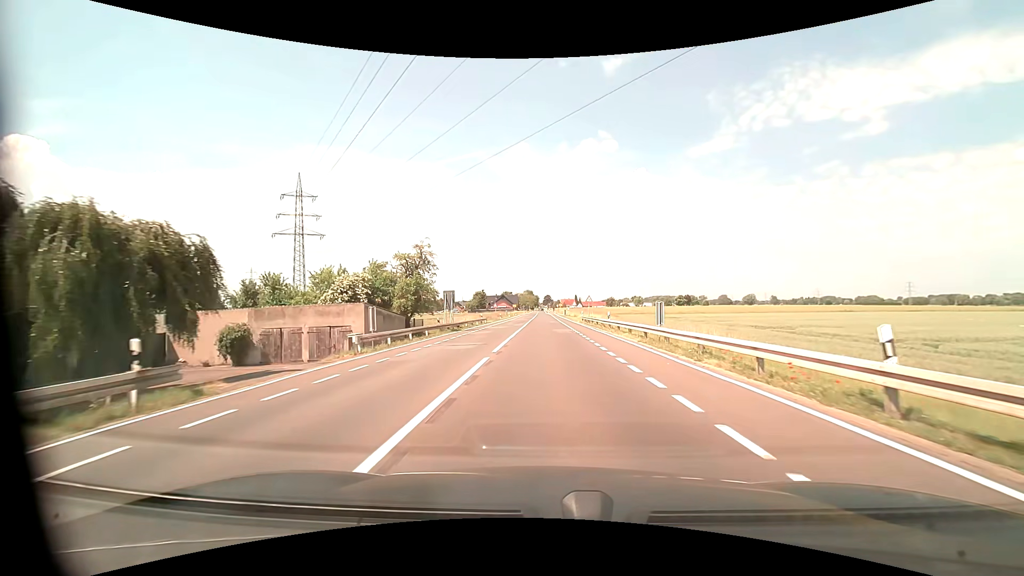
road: tertiary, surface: asphalt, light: Day
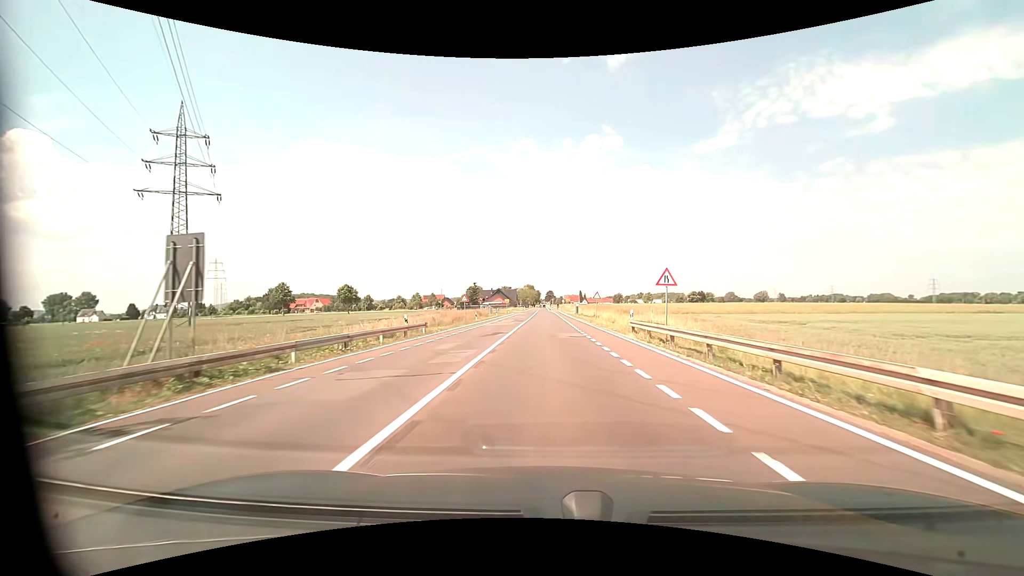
(-0.1, +33.2) m; 0°
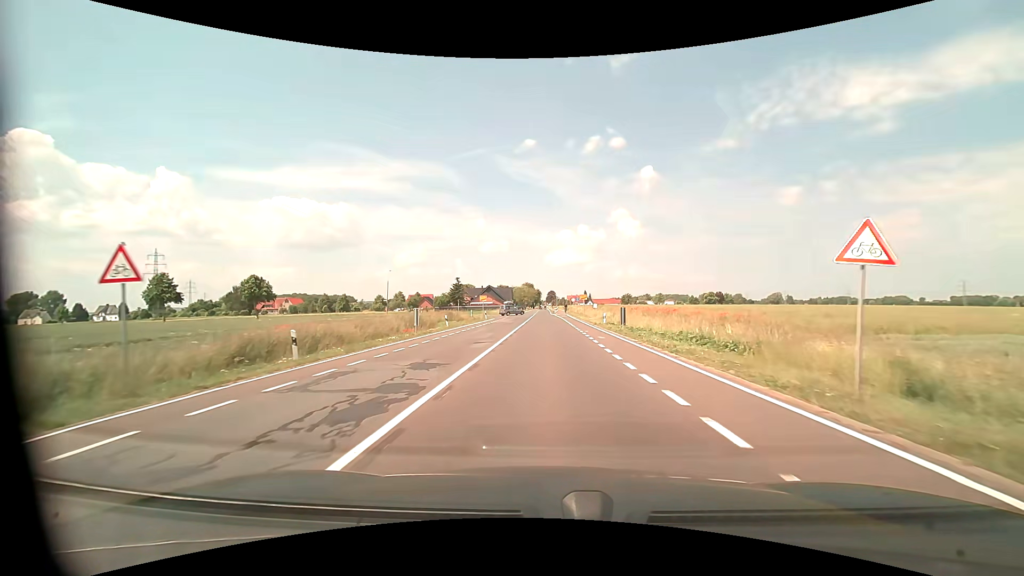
(0.0, +40.5) m; 0°
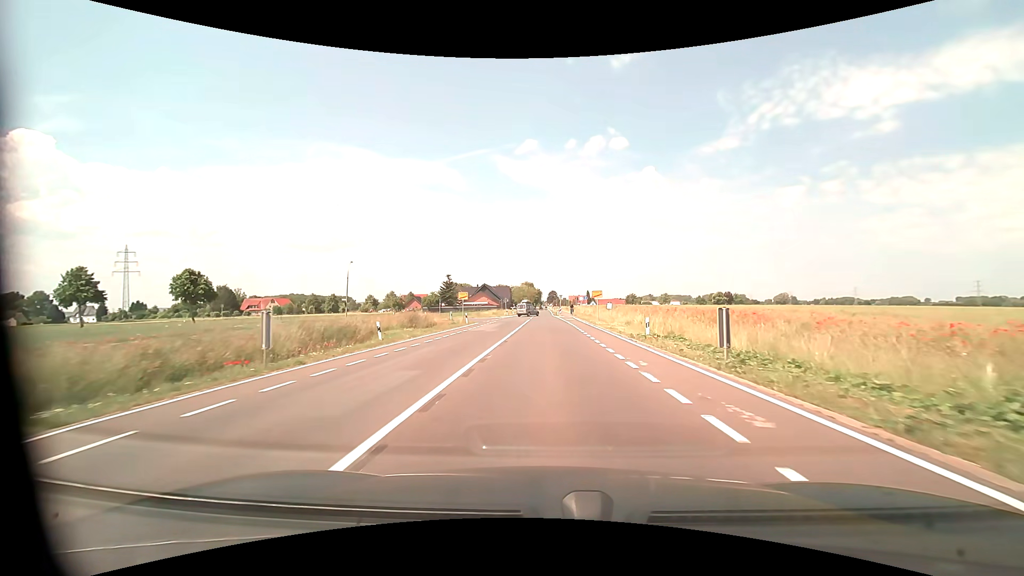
(0.0, +16.0) m; 0°
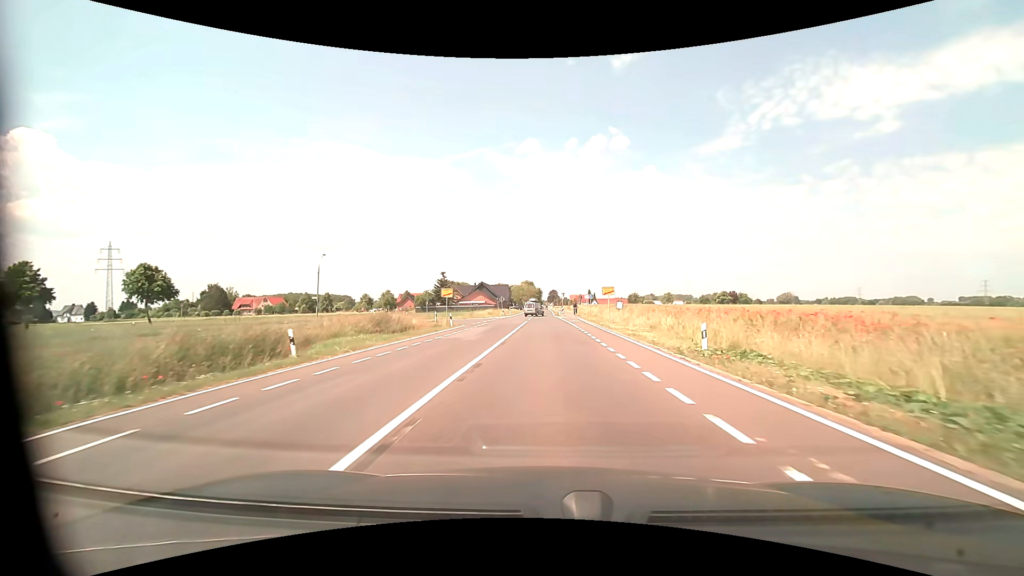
(0.0, +8.0) m; 0°
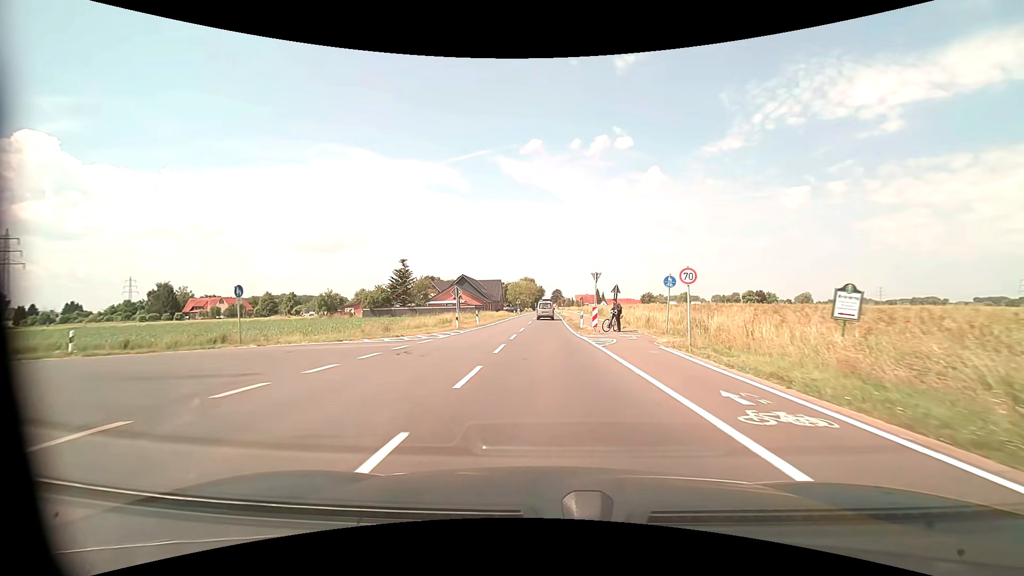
(-0.2, +39.2) m; 0°
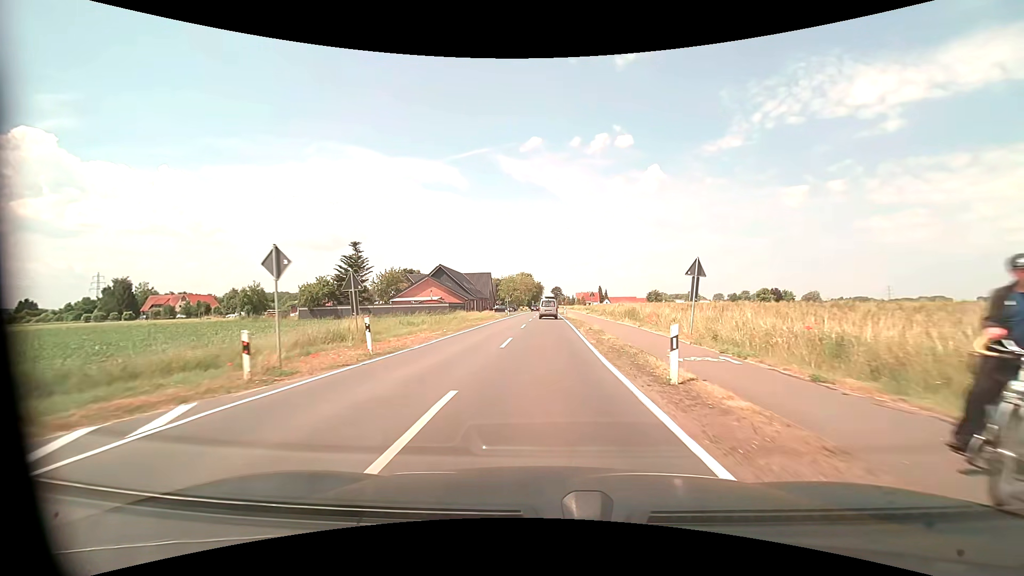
(0.0, +23.1) m; 0°
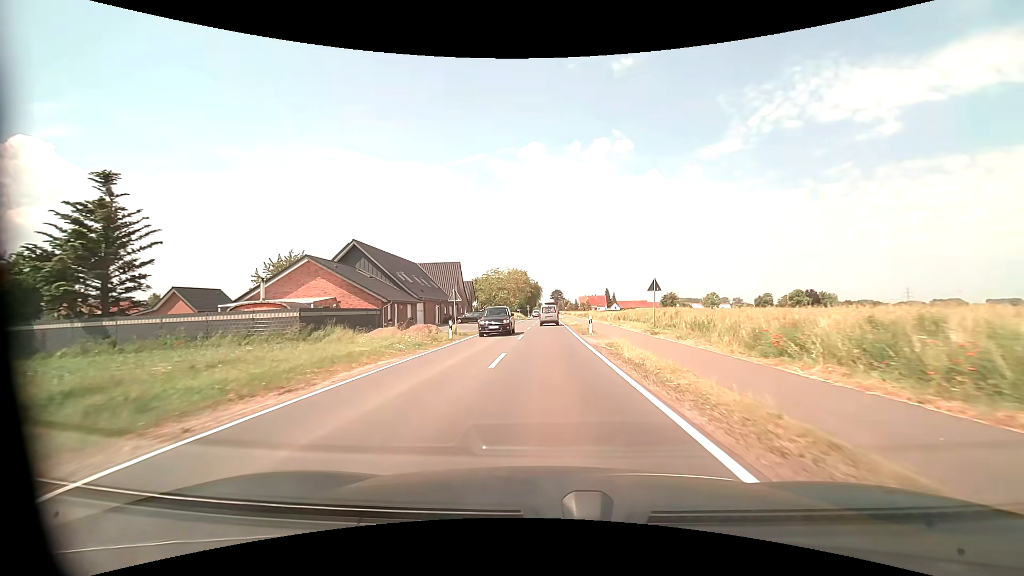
(+0.1, +40.4) m; 0°
(0, +10) (0, +20) (0, +30) (0, +40) (0, +50) (0, +60) (0, +70) (0, +80) (0, +90) (0, +100) m
